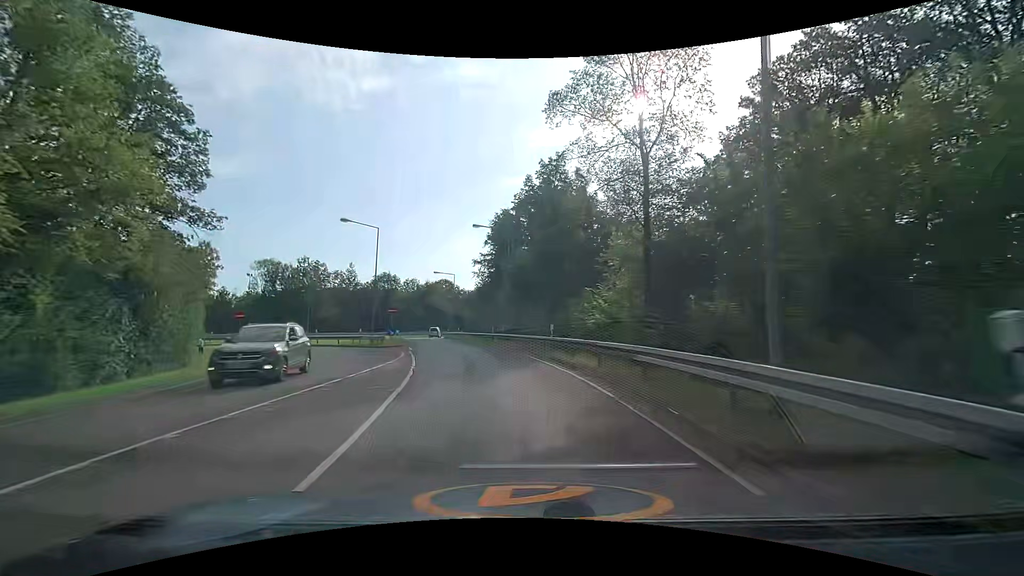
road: trunk_link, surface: asphalt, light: Day
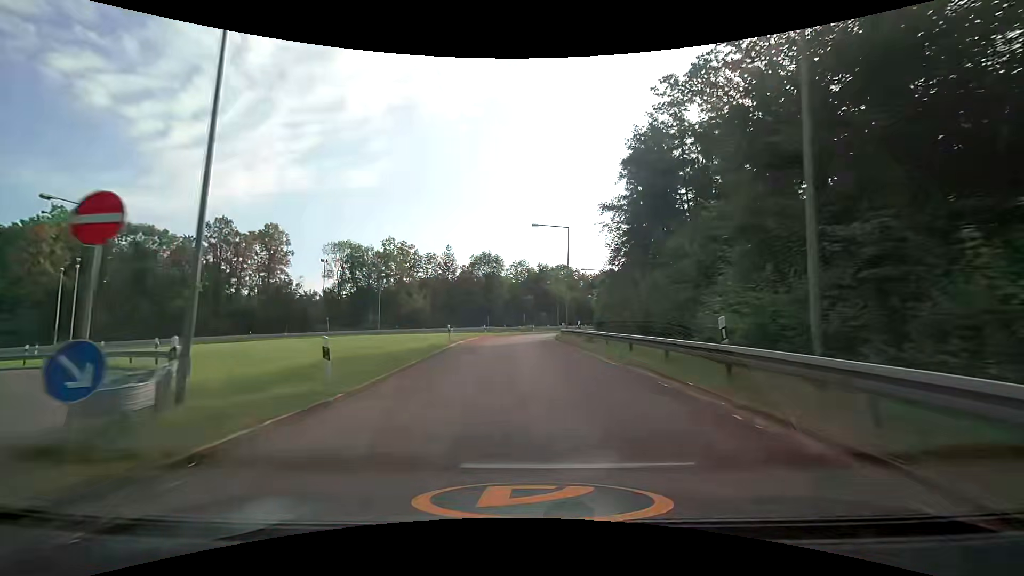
(-3.8, +32.0) m; -14°
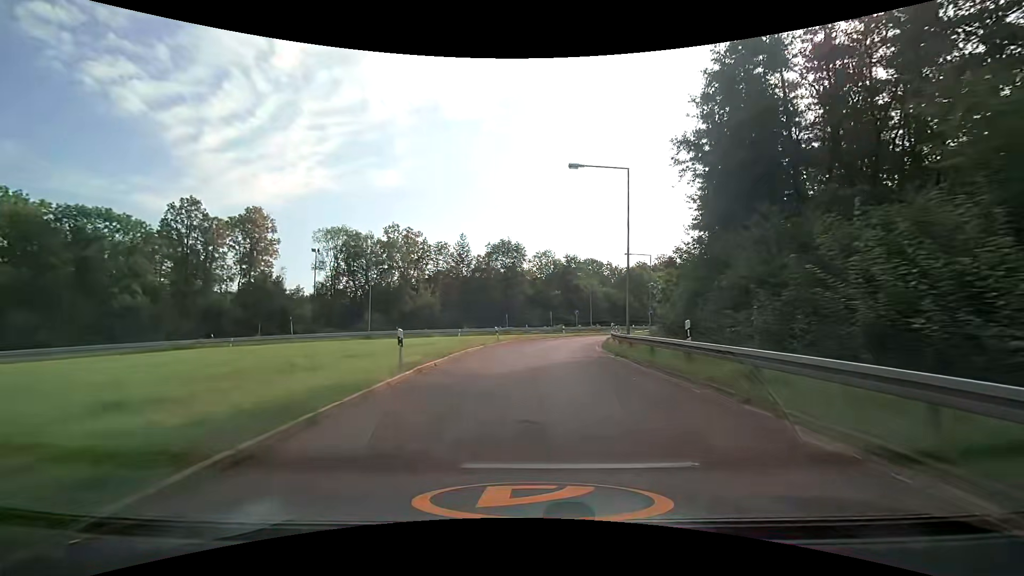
(-0.4, +16.2) m; -2°
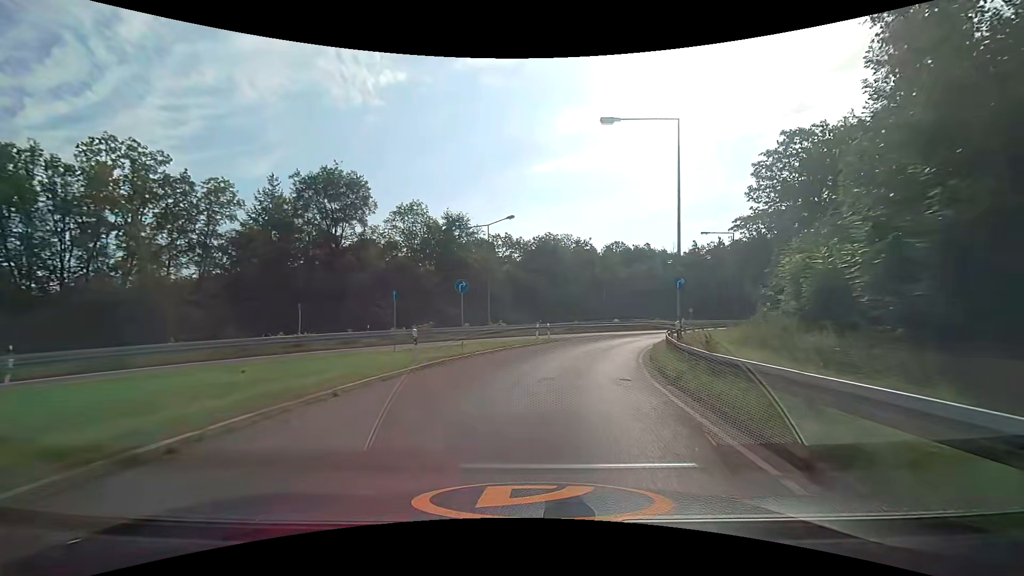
(+3.1, +40.2) m; +12°
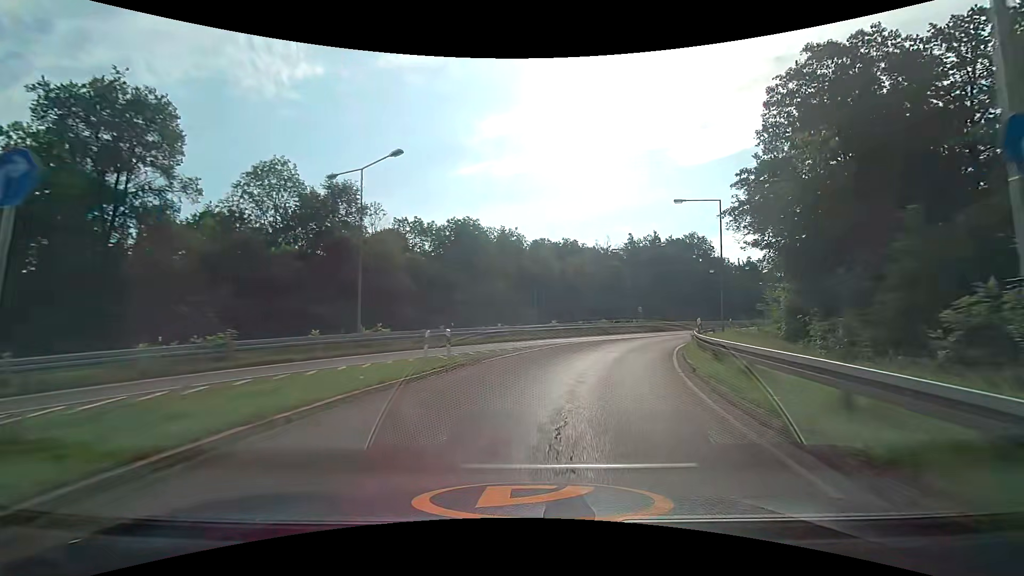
(+1.2, +16.2) m; +9°
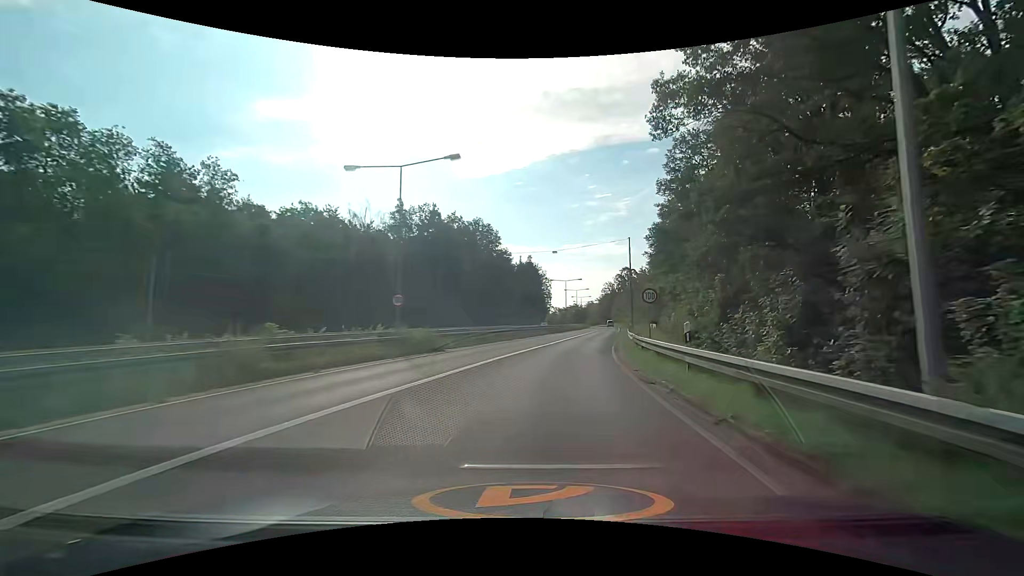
(+7.1, +31.3) m; +25°
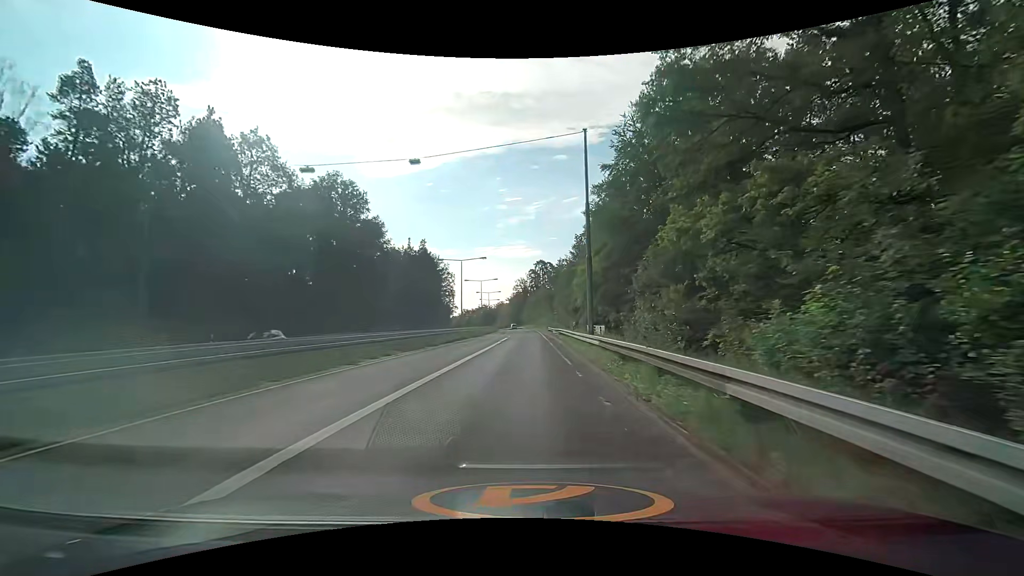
(+5.0, +34.4) m; +12°
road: trunk
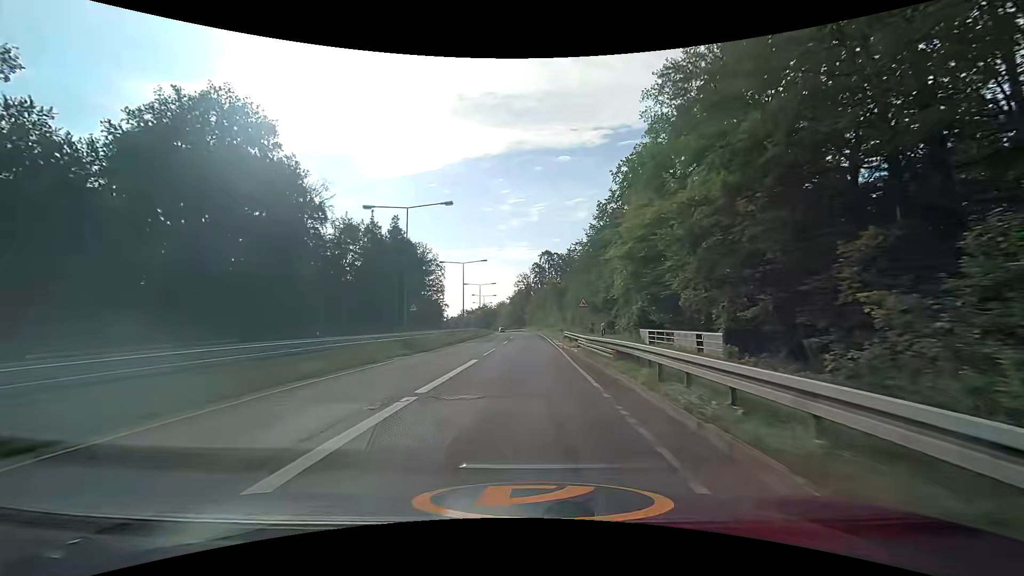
(+0.2, +29.0) m; 0°
(0, +10) (0, +20) (0, +30) (0, +40) (0, +50) (0, +60) (-1, +70) (-1, +80) (-1, +90) (-1, +100) m
